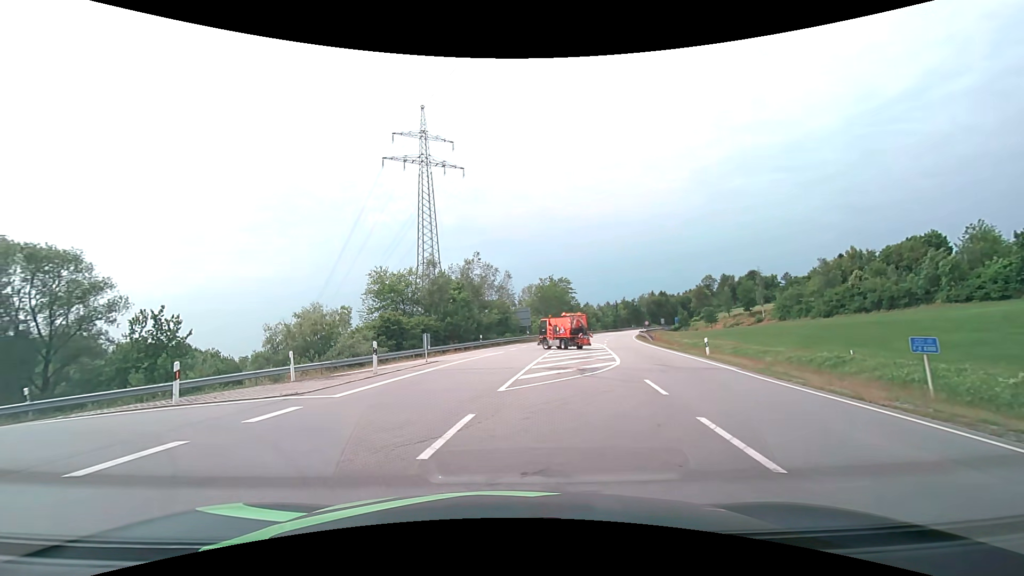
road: primary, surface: asphalt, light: Day
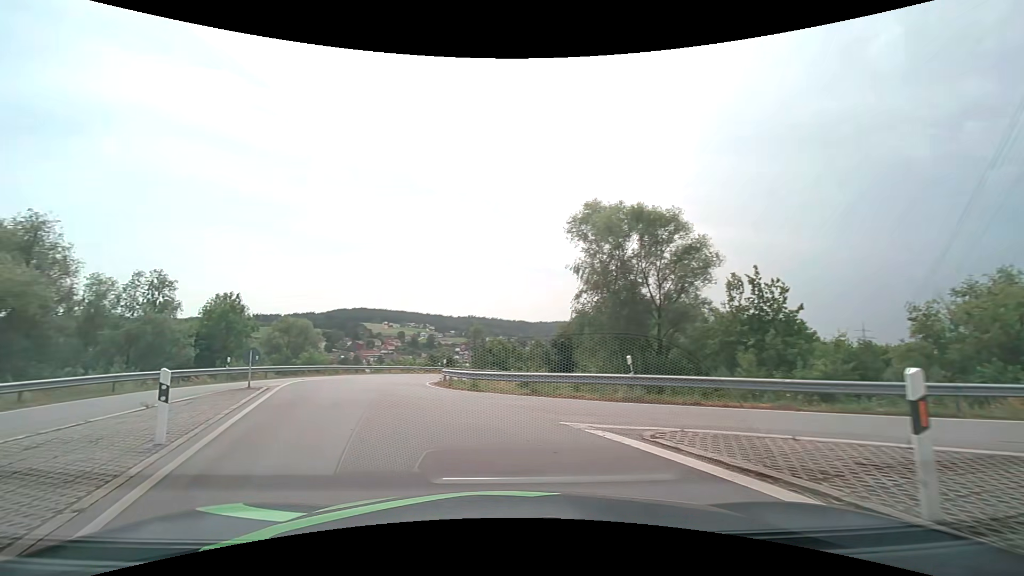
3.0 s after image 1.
(-5.4, +9.9) m; -60°
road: secondary
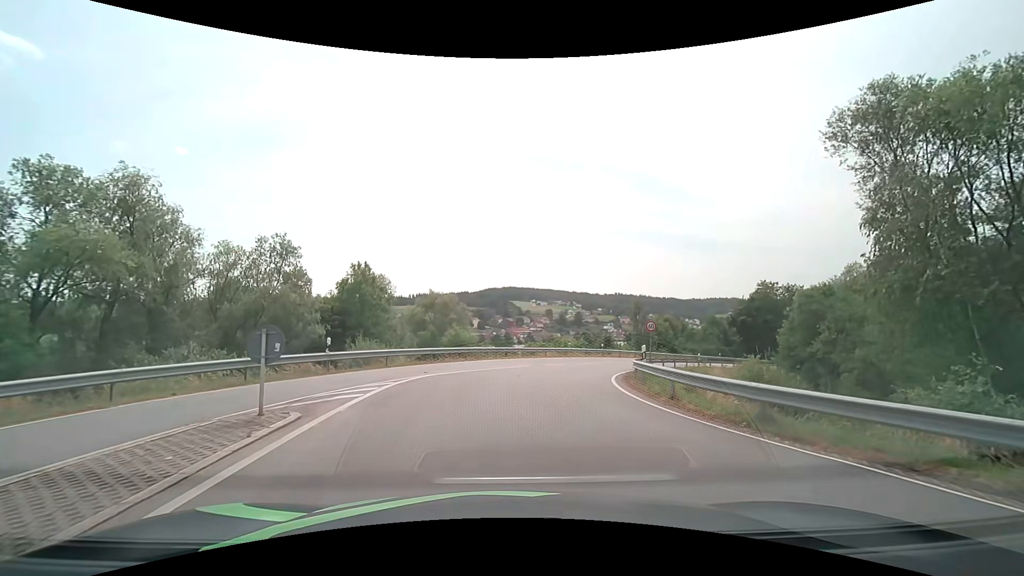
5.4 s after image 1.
(-2.7, +11.4) m; -16°
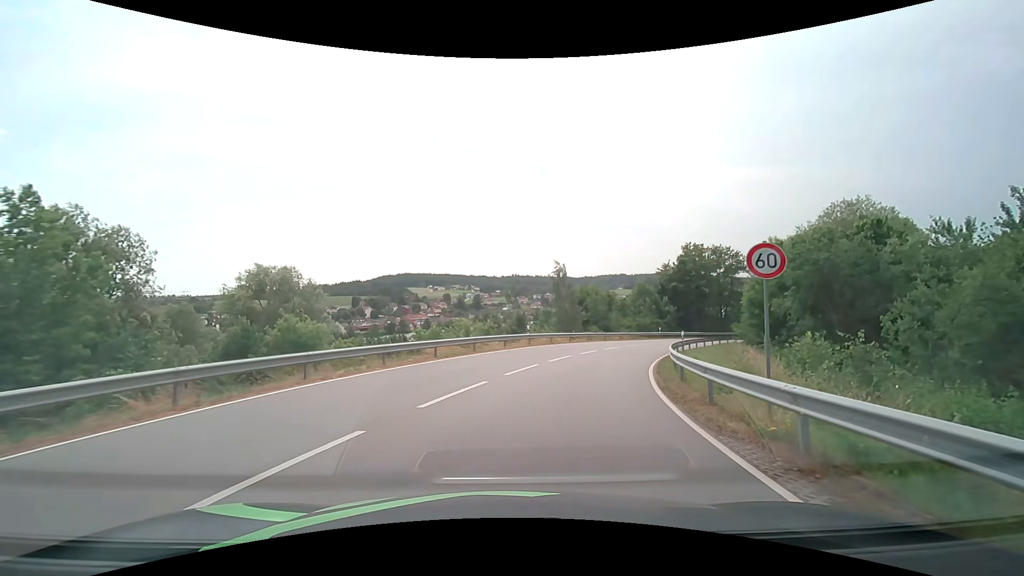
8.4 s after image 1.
(+1.3, +19.9) m; +11°
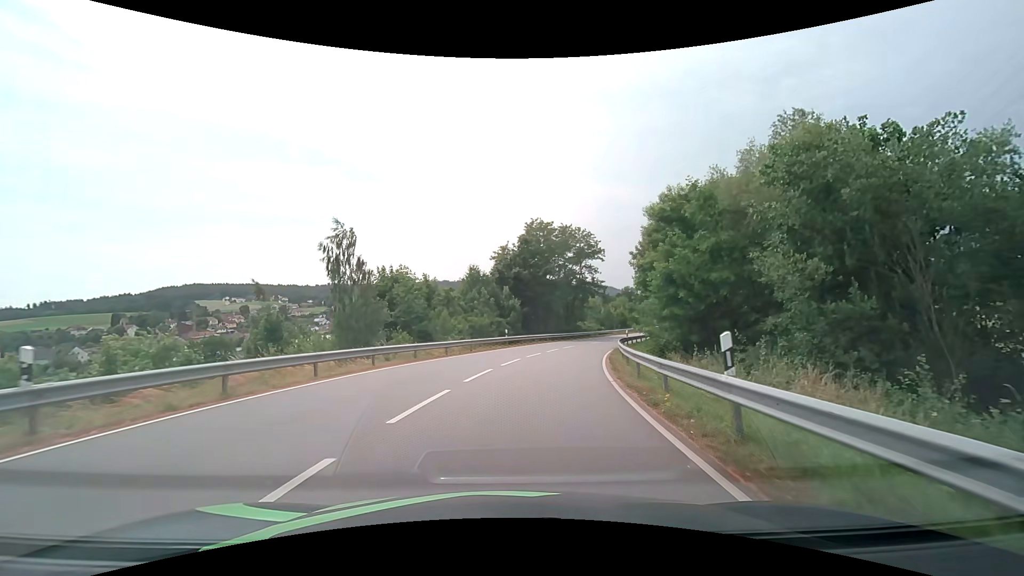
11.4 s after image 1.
(+4.6, +24.1) m; +21°
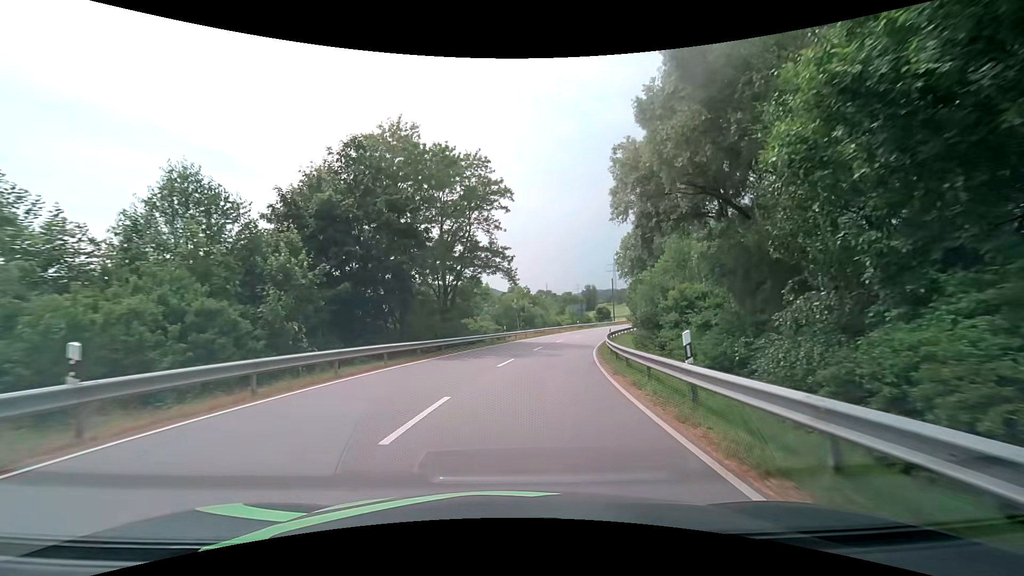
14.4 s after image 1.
(+3.4, +30.7) m; +12°
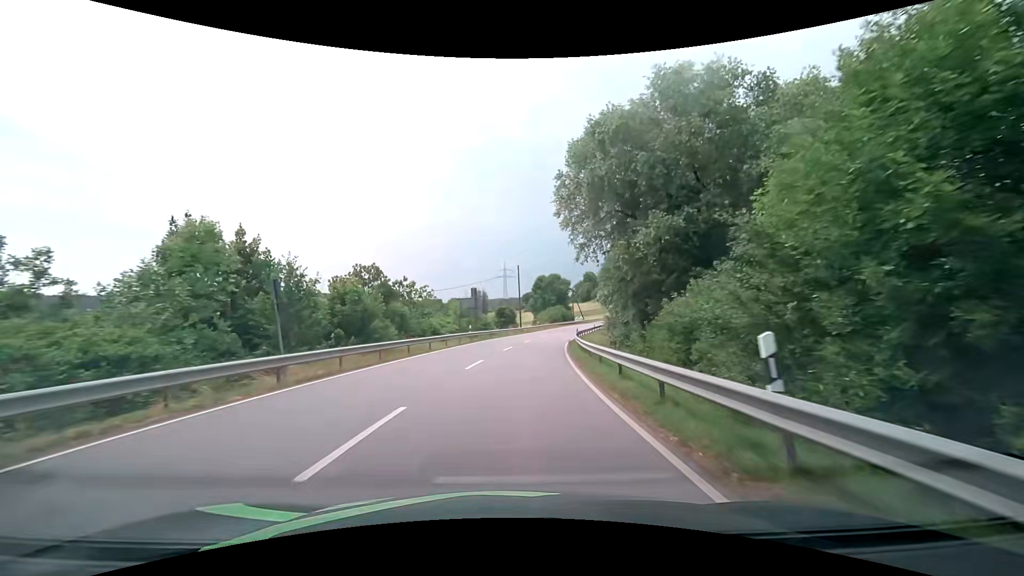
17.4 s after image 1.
(+4.8, +36.5) m; +12°
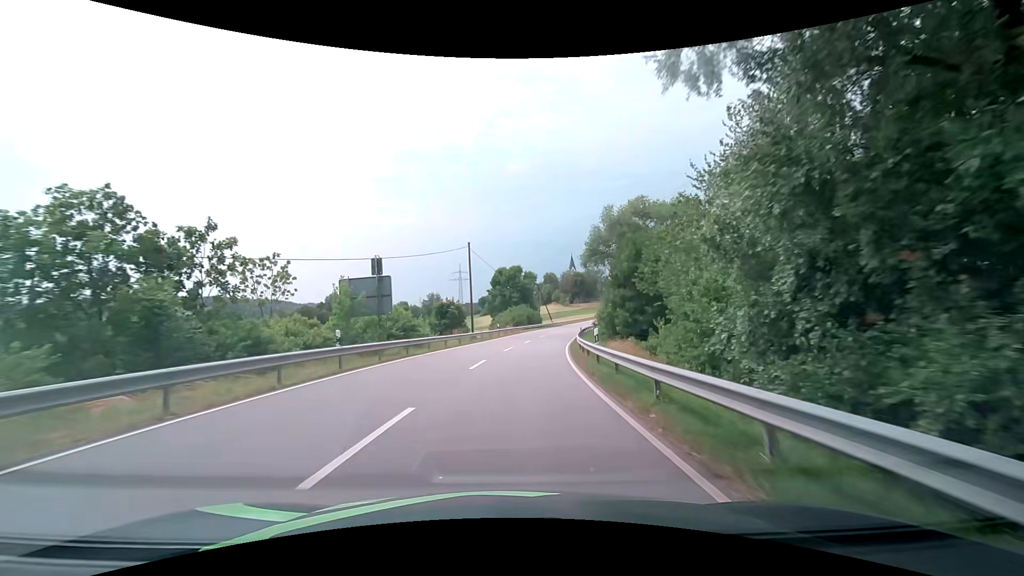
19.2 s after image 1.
(+1.5, +24.0) m; +6°
(0, +10) (+1, +20) (+2, +30) (+3, +40) (+5, +50) (+6, +60) (+9, +69) (+11, +79) (+13, +89) (+16, +98) m
